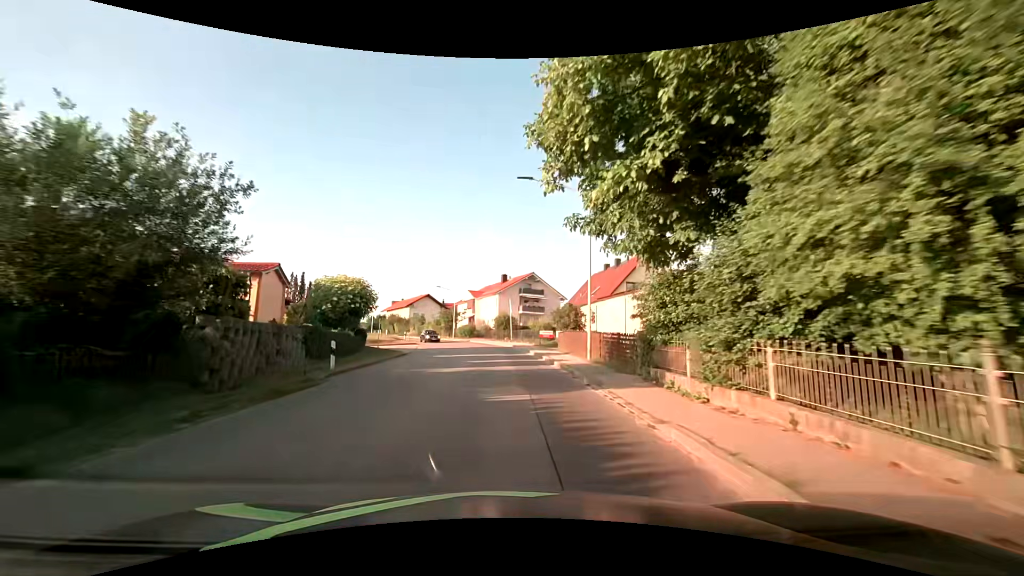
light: Day
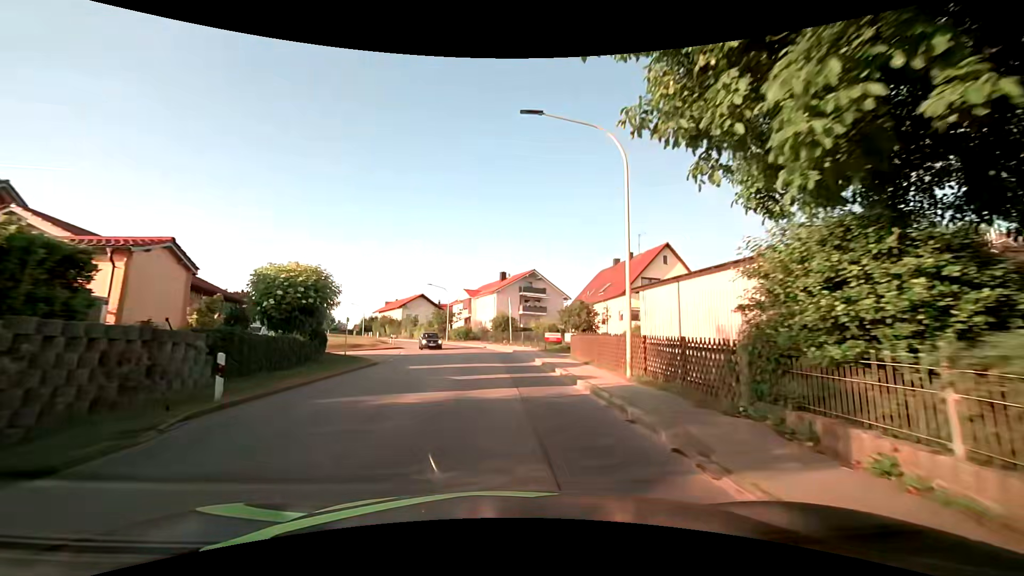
(0.0, +6.4) m; +1°
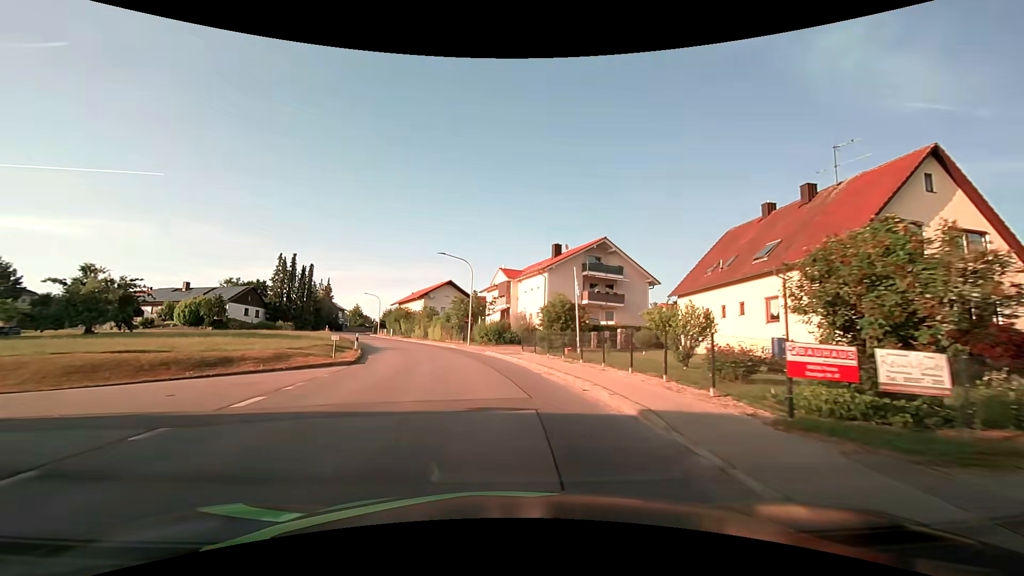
(-0.9, +24.7) m; -6°
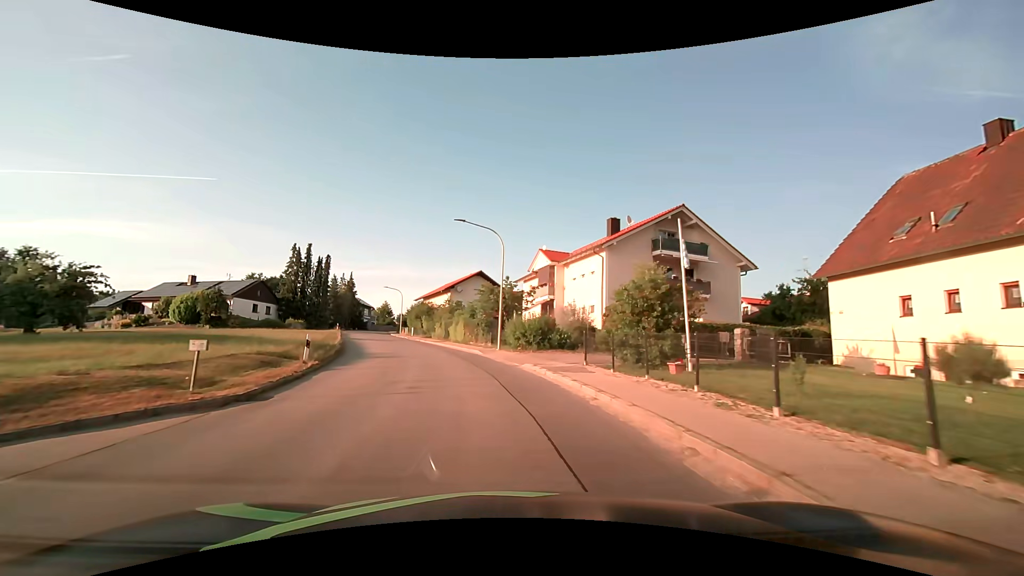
(-0.4, +12.0) m; -4°
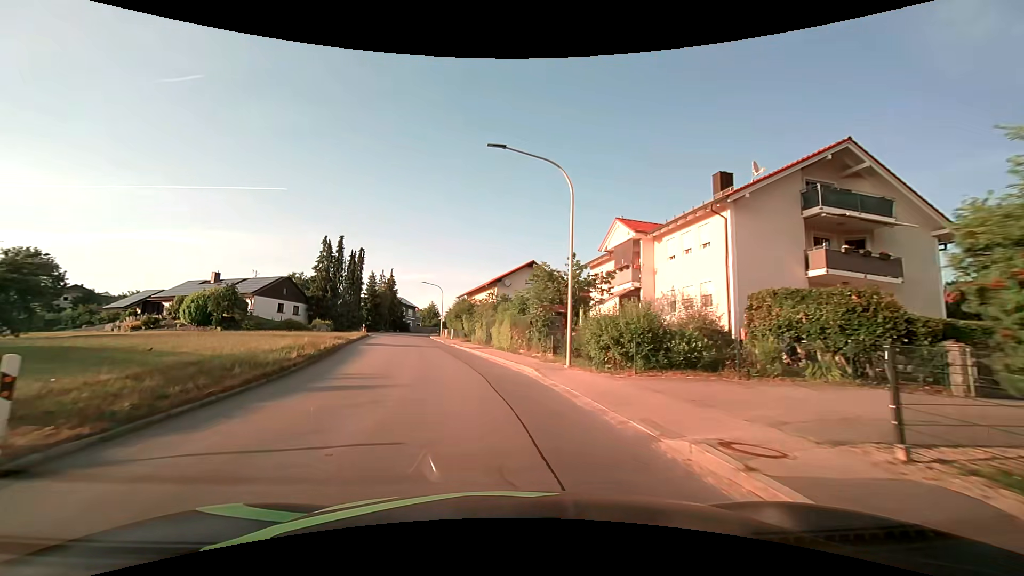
(-0.5, +12.0) m; -6°
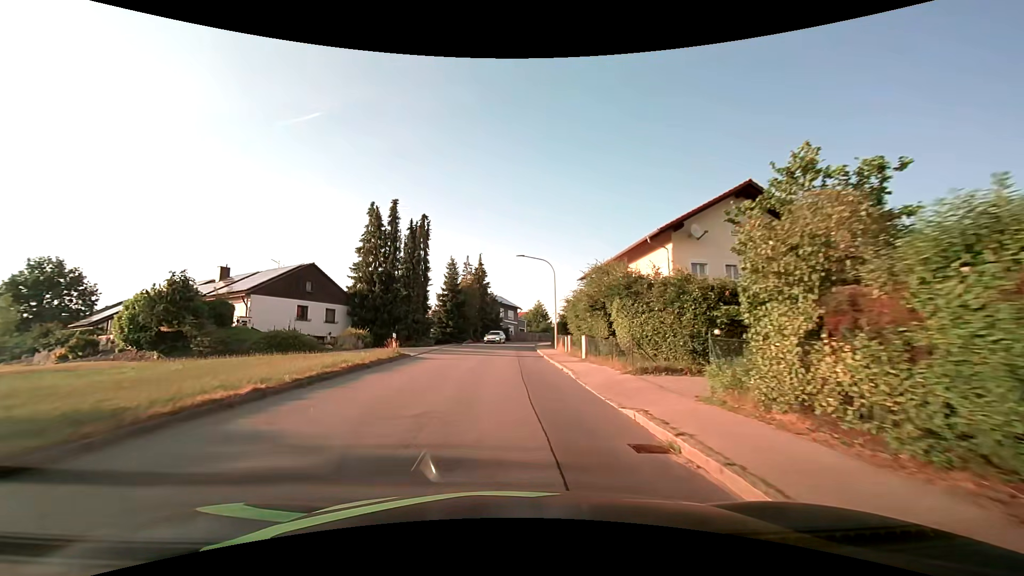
(-3.9, +29.6) m; -12°
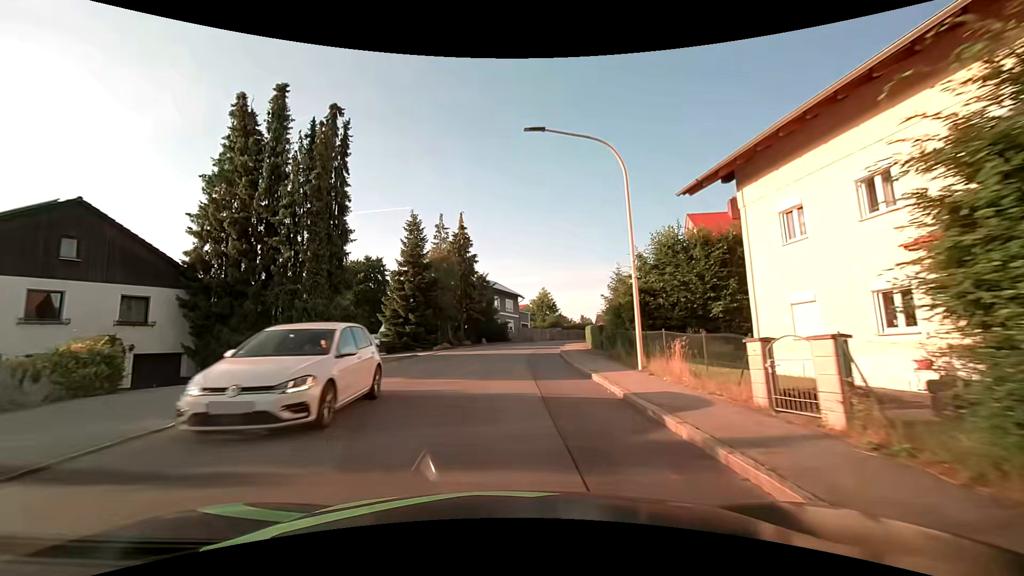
(-0.1, +23.9) m; 0°
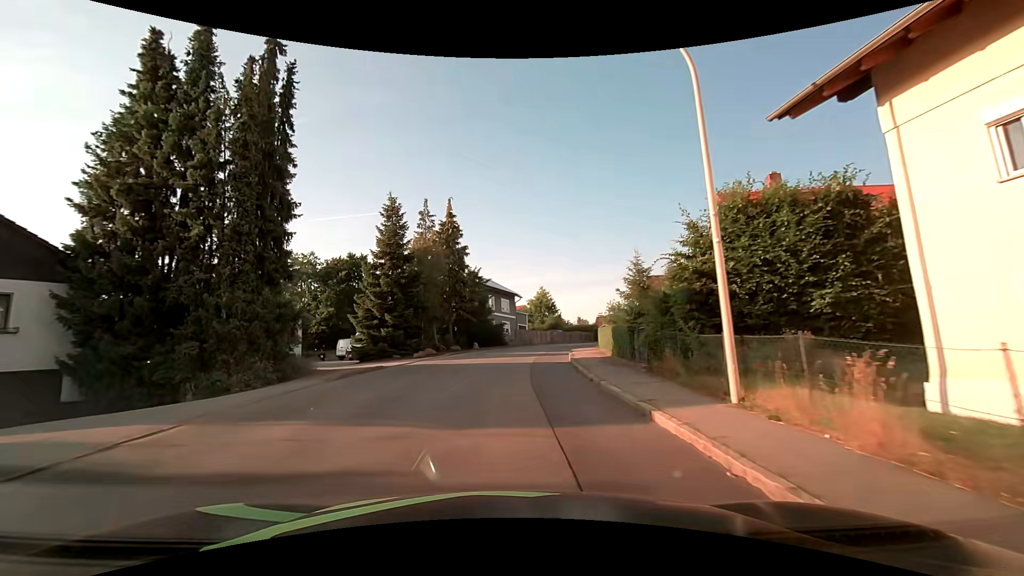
(0.0, +6.0) m; 0°
(0, +10) (0, +20) (+2, +30) (+4, +40) (+7, +49) (+12, +58) (+17, +67) (+22, +75) (+27, +84) (+32, +92) m
